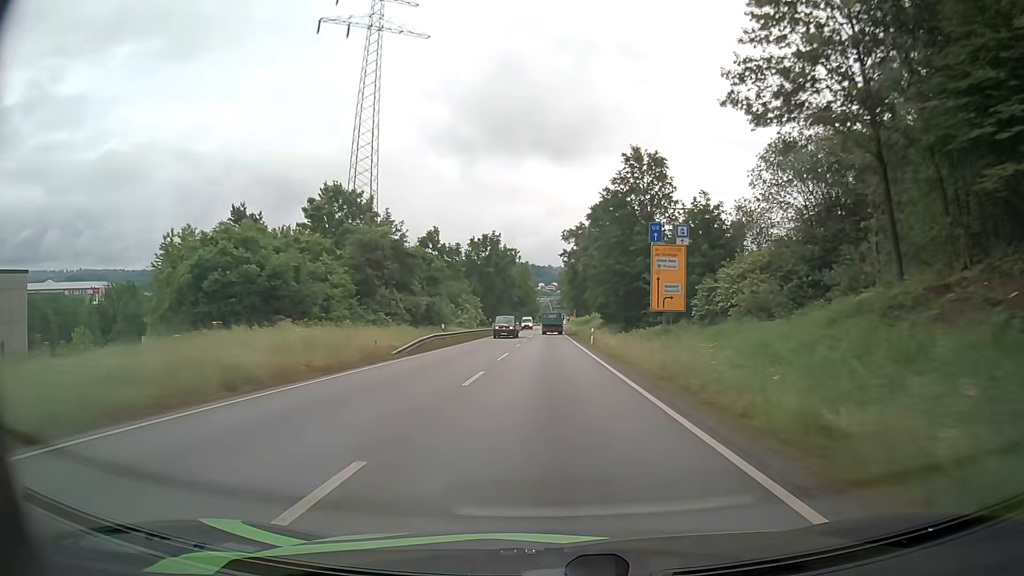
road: primary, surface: asphalt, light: Day
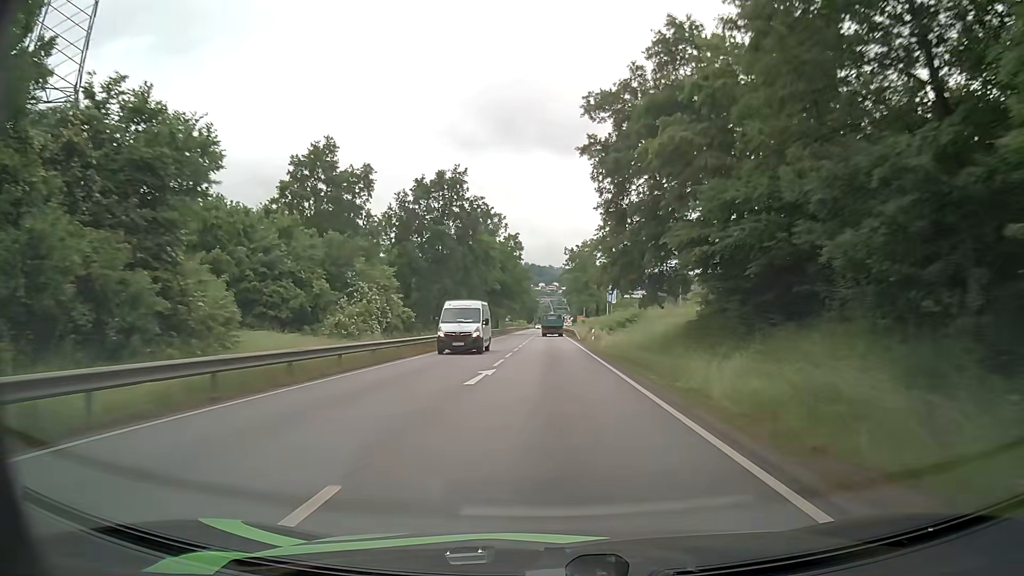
(-0.1, +48.6) m; 0°
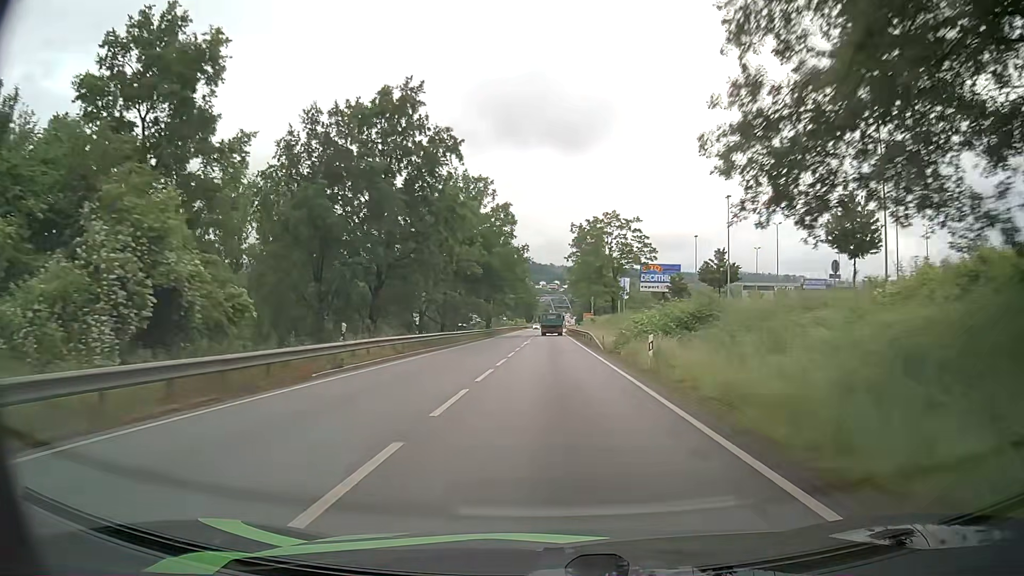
(0.0, +23.8) m; 0°
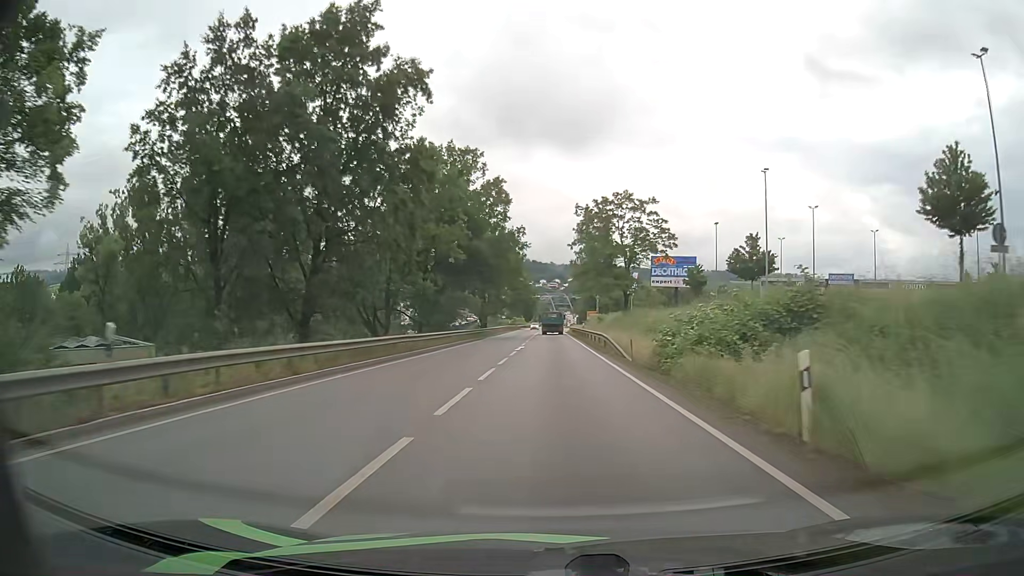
(0.0, +11.7) m; 0°
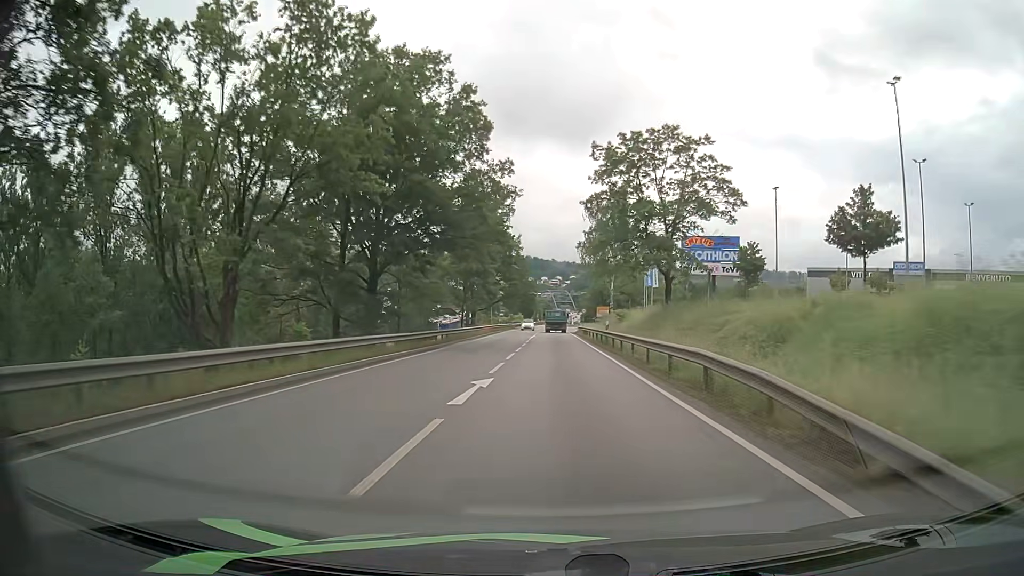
(0.0, +22.5) m; 0°
